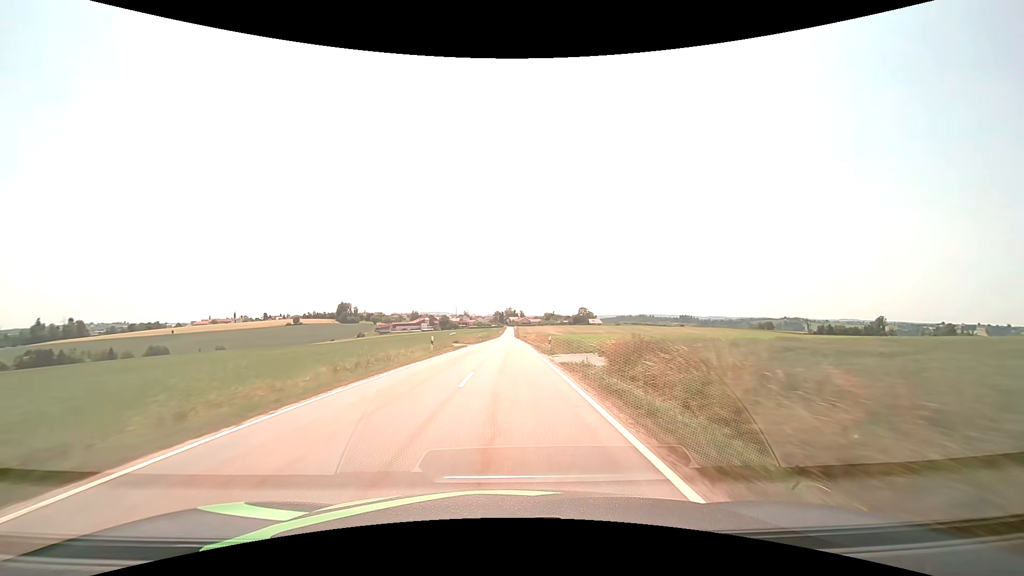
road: tertiary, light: Day
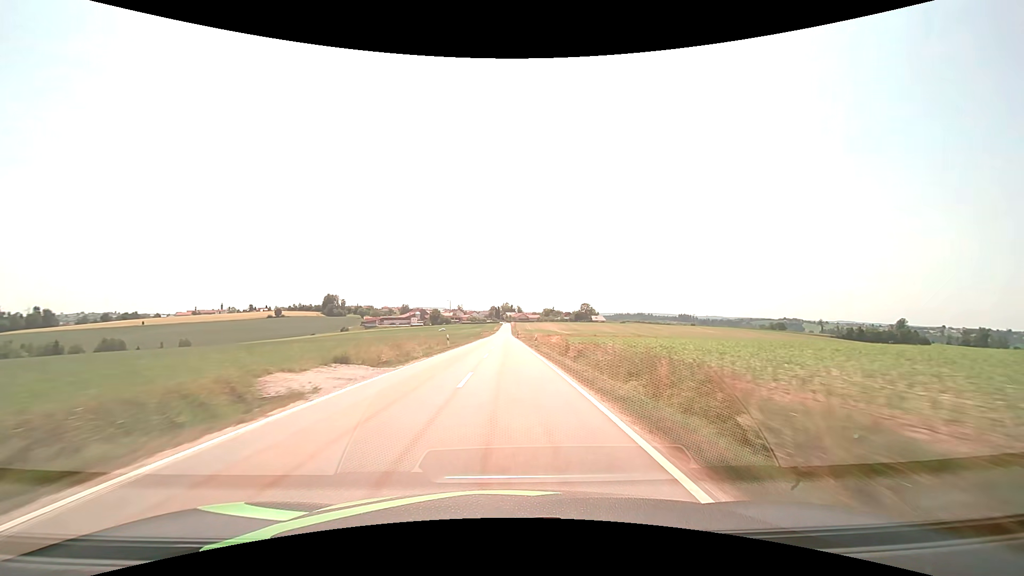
(+0.2, +37.2) m; 0°
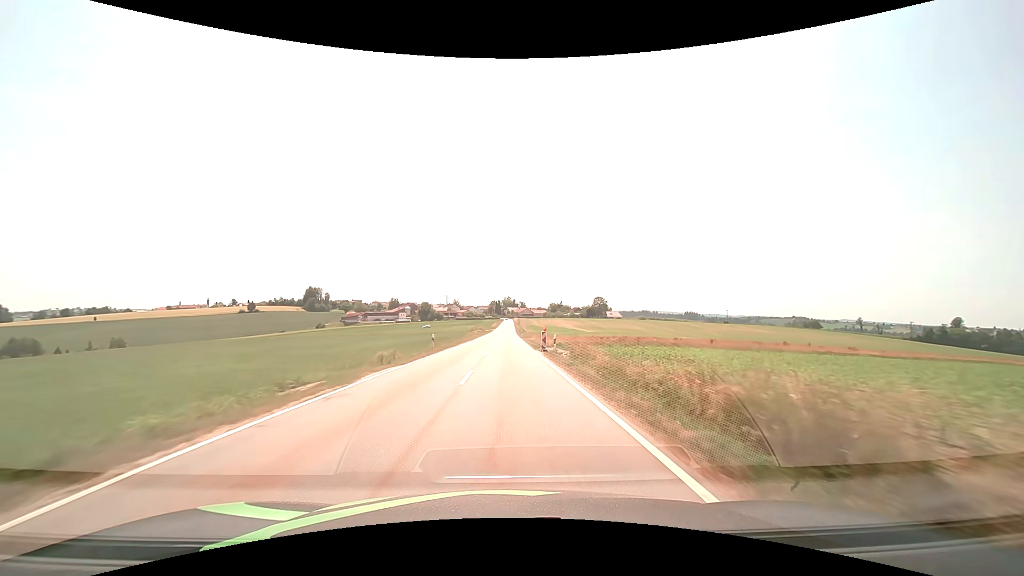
(-0.2, +62.2) m; 0°
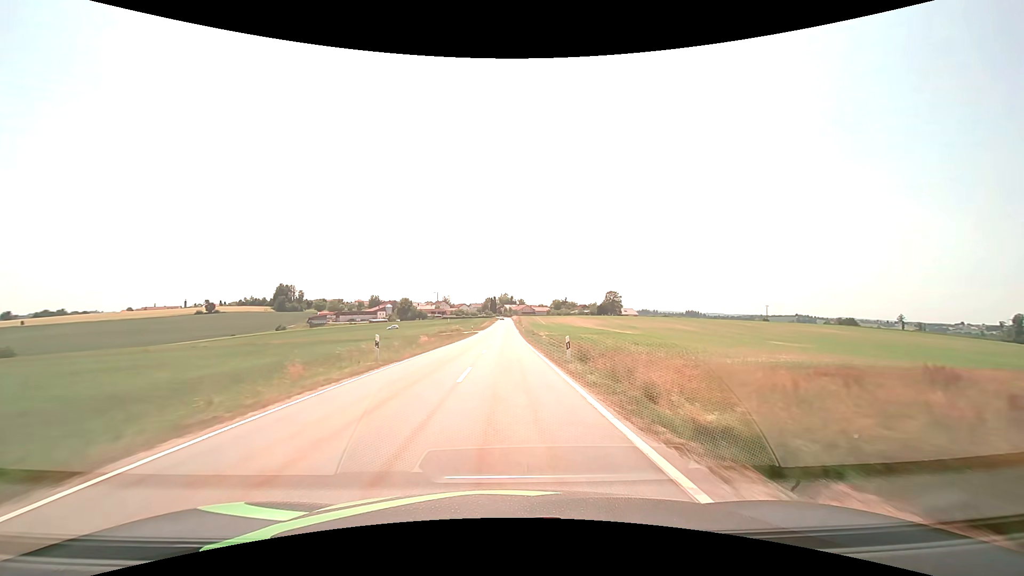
(-0.1, +61.9) m; 0°
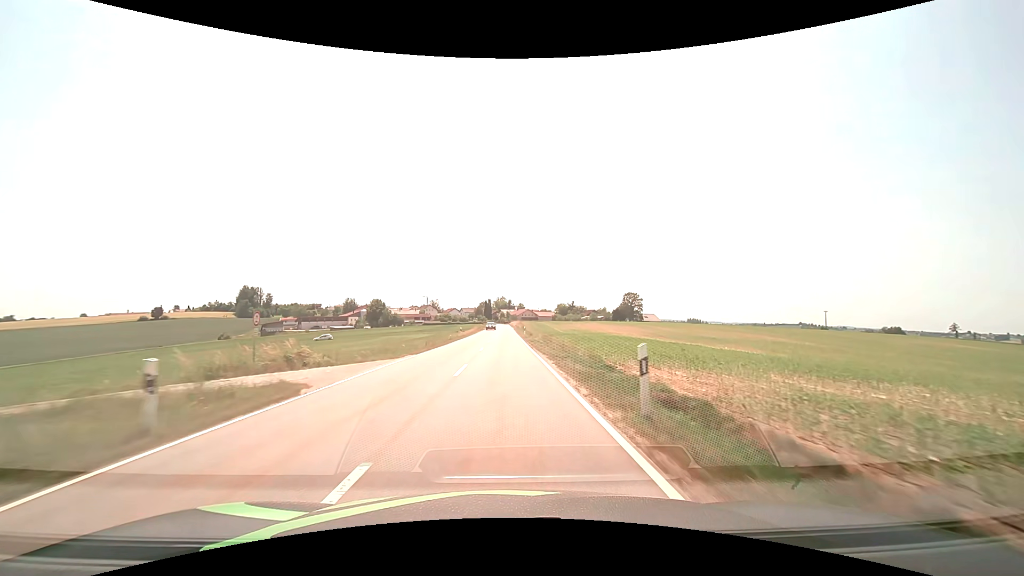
(+0.1, +60.5) m; 0°
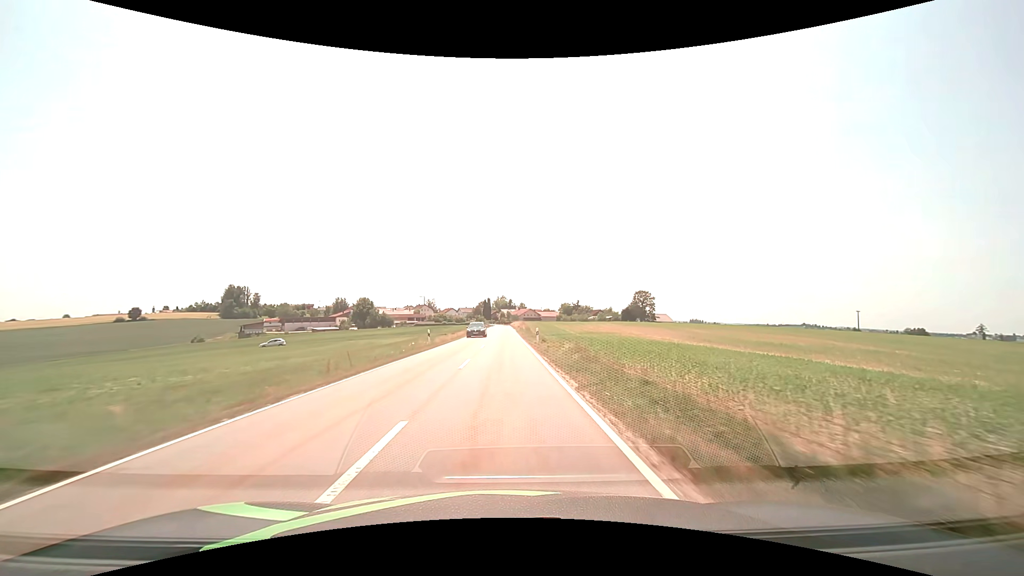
(0.0, +22.7) m; 0°
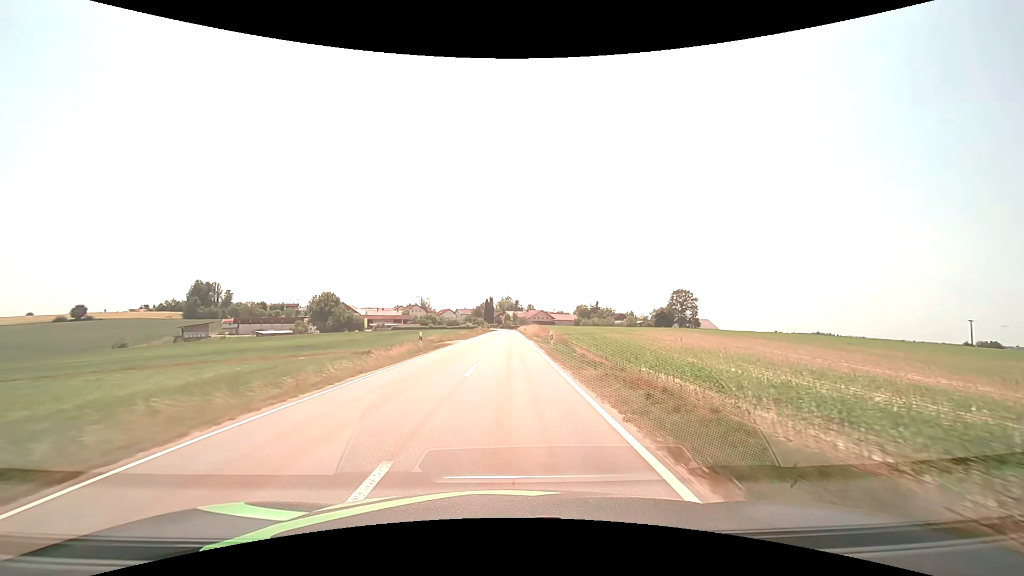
(-0.3, +51.6) m; -1°
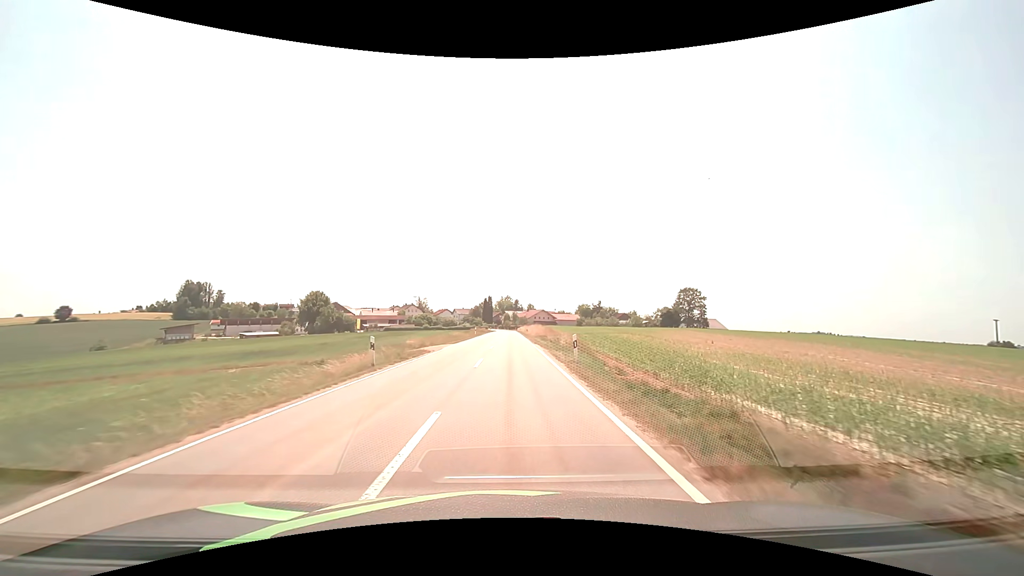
(0.0, +9.5) m; 0°
(0, +10) (0, +20) (0, +30) (0, +40) (0, +50) (0, +60) (+1, +70) (+1, +80) (+1, +90) (+1, +100) m
